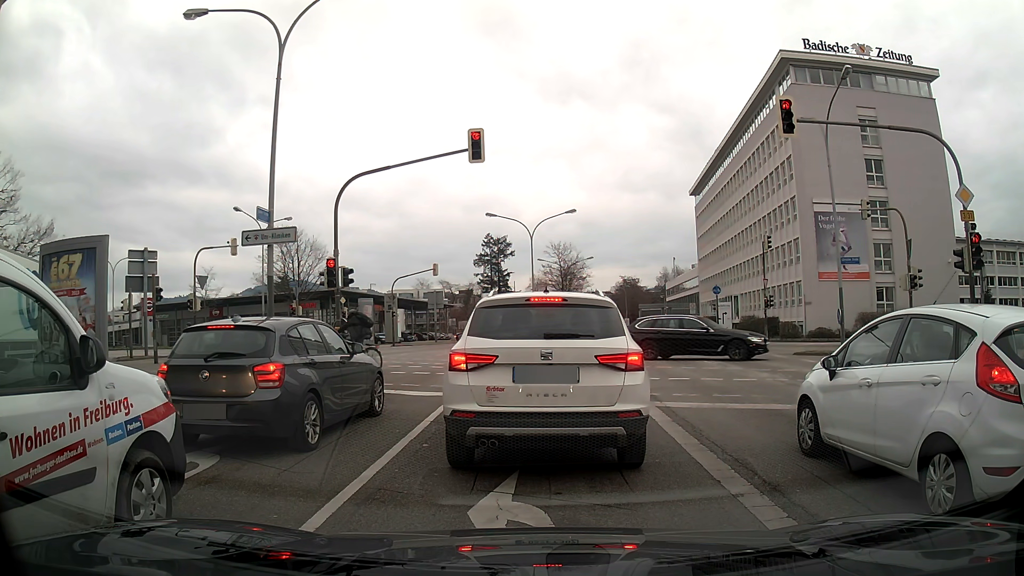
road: primary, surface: asphalt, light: Day
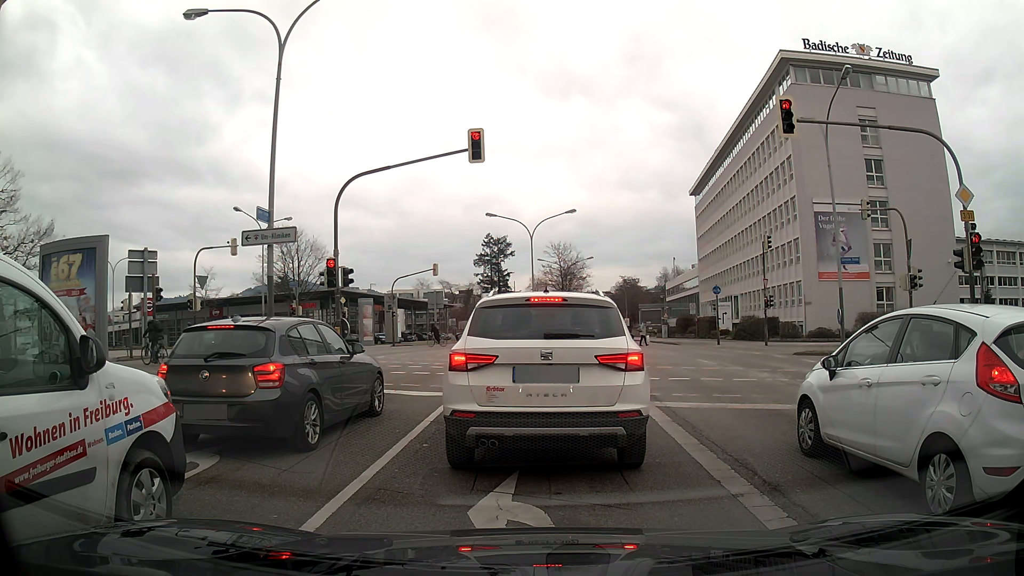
(0.0, 0.0) m; 0°
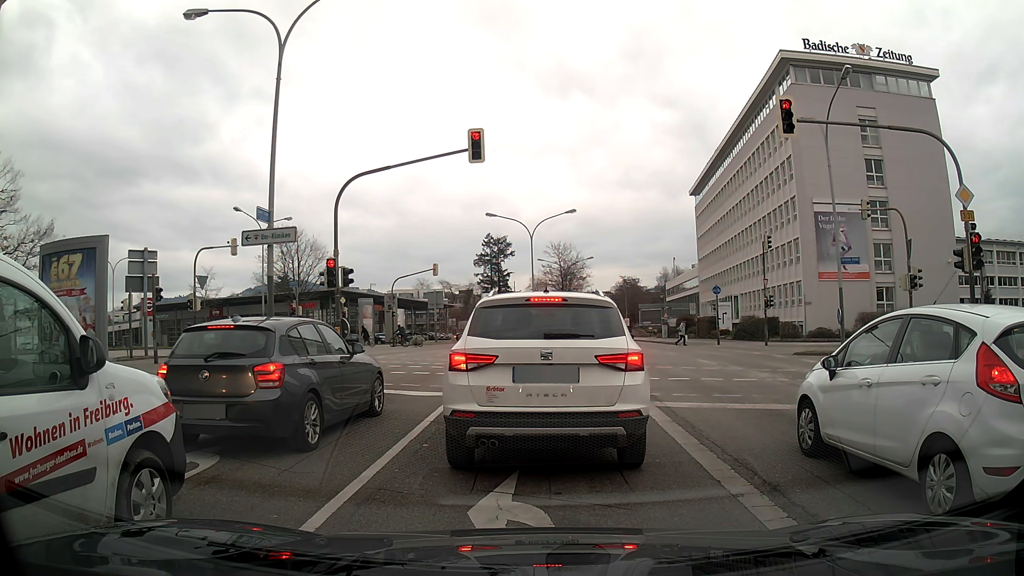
(0.0, 0.0) m; 0°
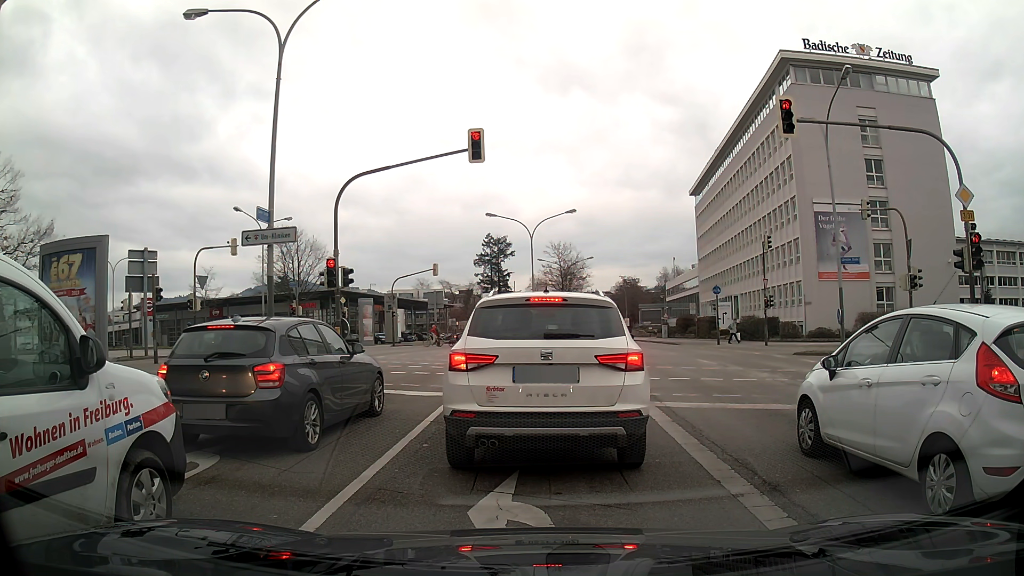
(0.0, 0.0) m; 0°
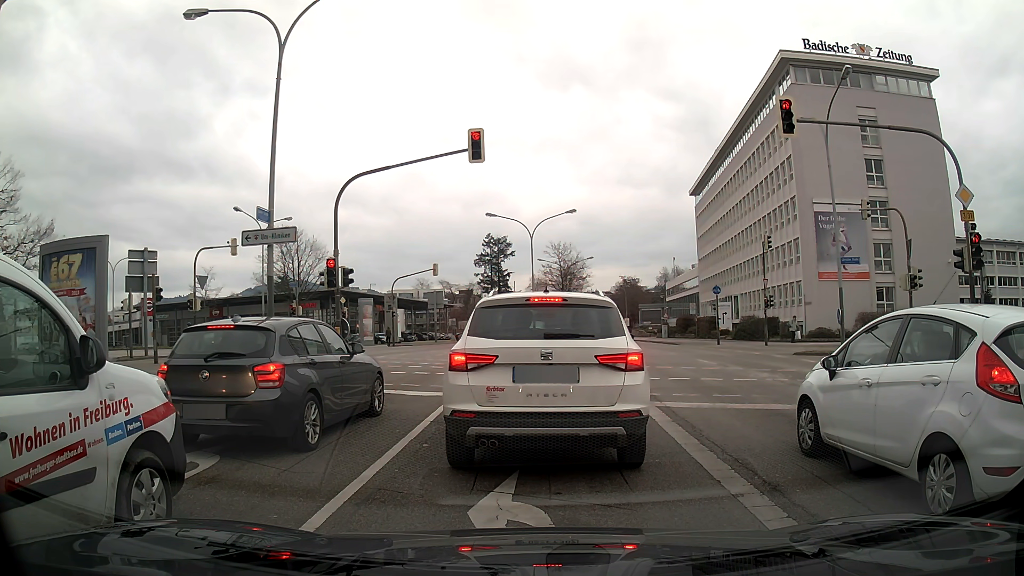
(0.0, 0.0) m; 0°
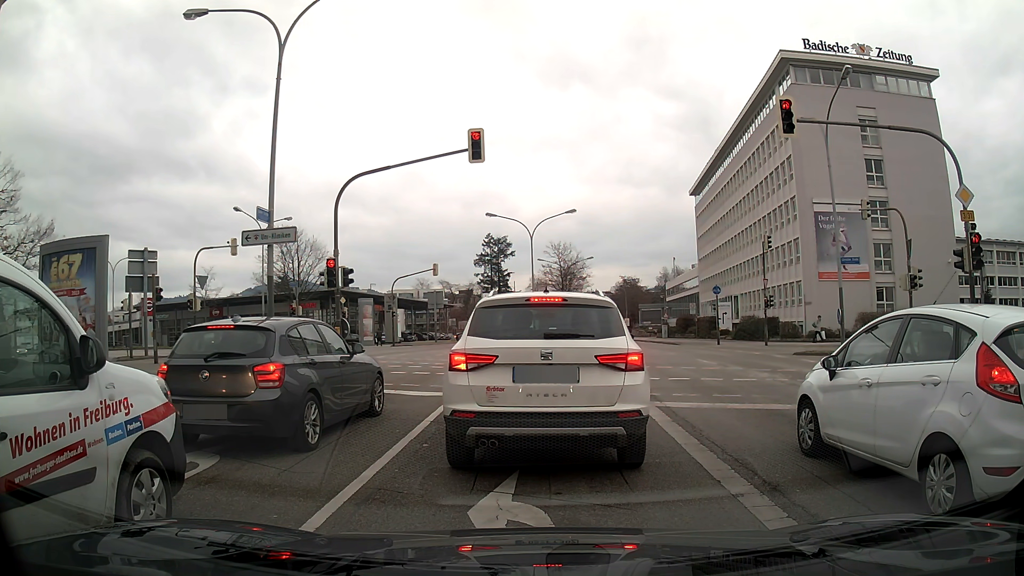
(0.0, 0.0) m; 0°
